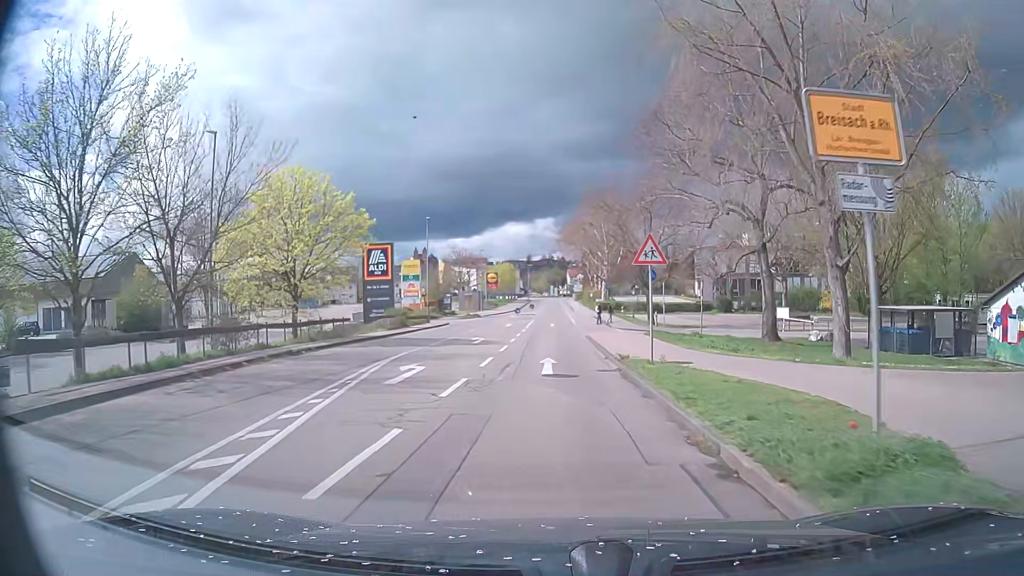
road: tertiary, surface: asphalt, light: Day
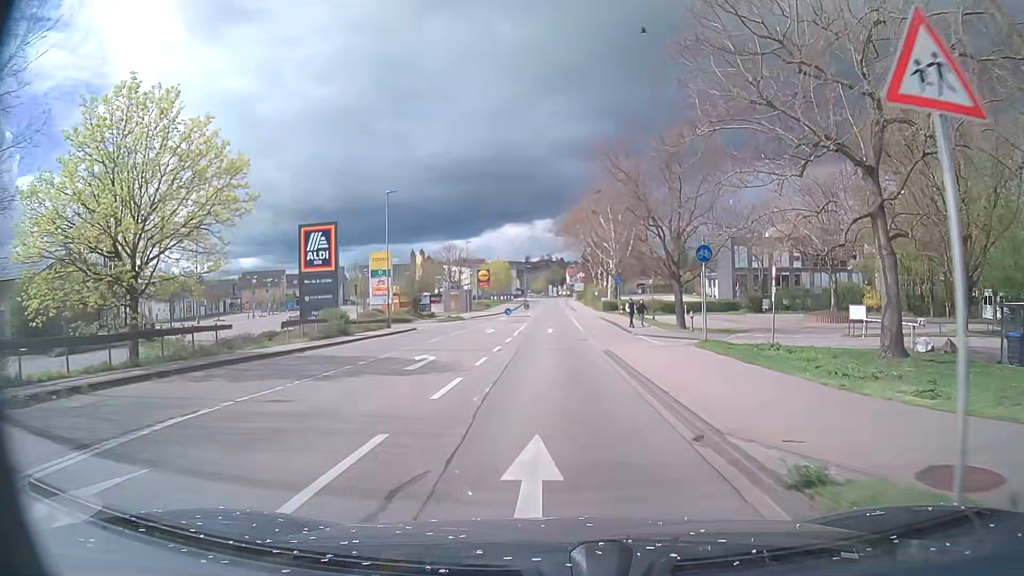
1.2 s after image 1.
(0.0, +12.5) m; 0°
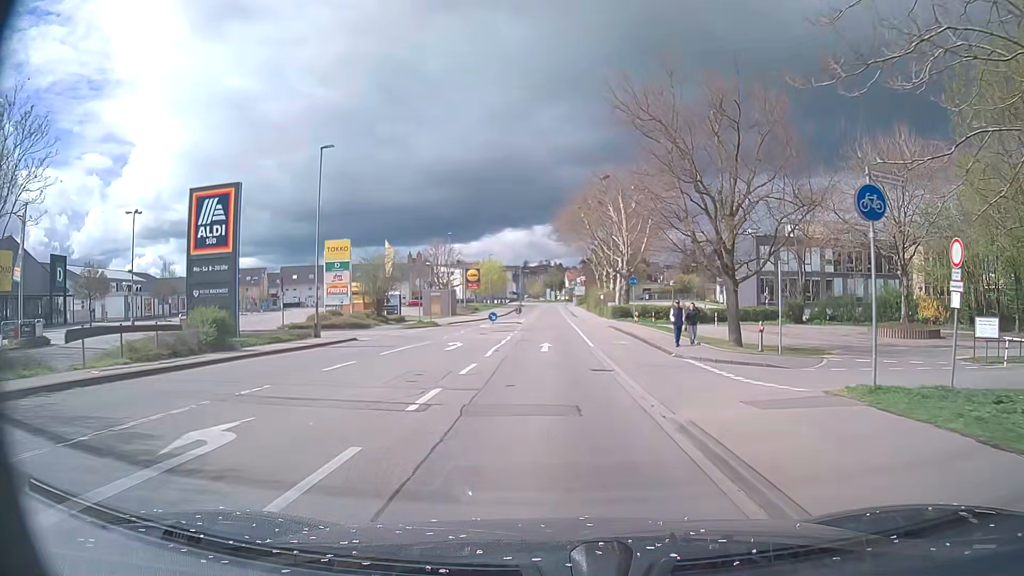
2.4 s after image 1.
(0.0, +12.2) m; 0°
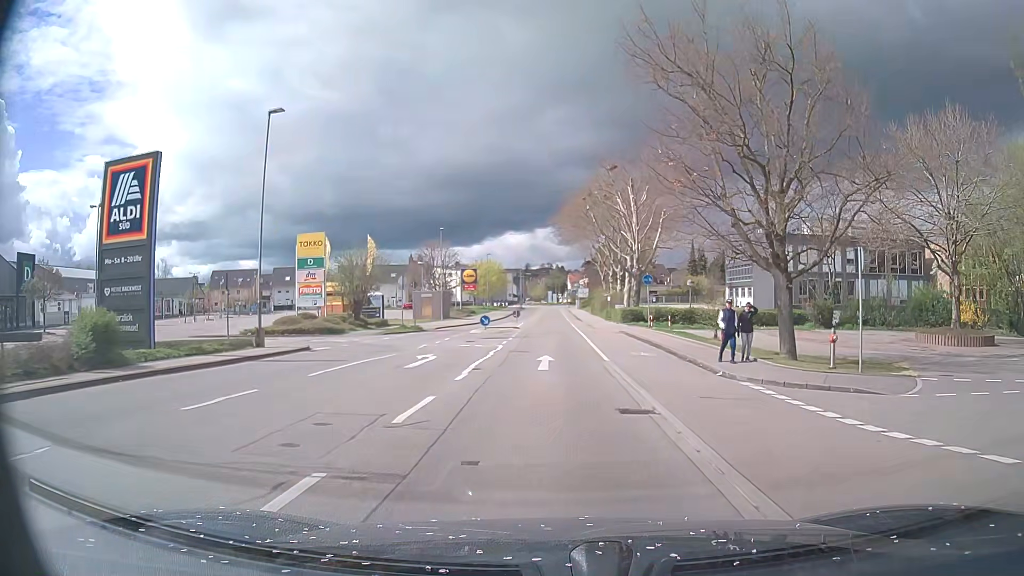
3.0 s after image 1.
(0.0, +6.1) m; 0°
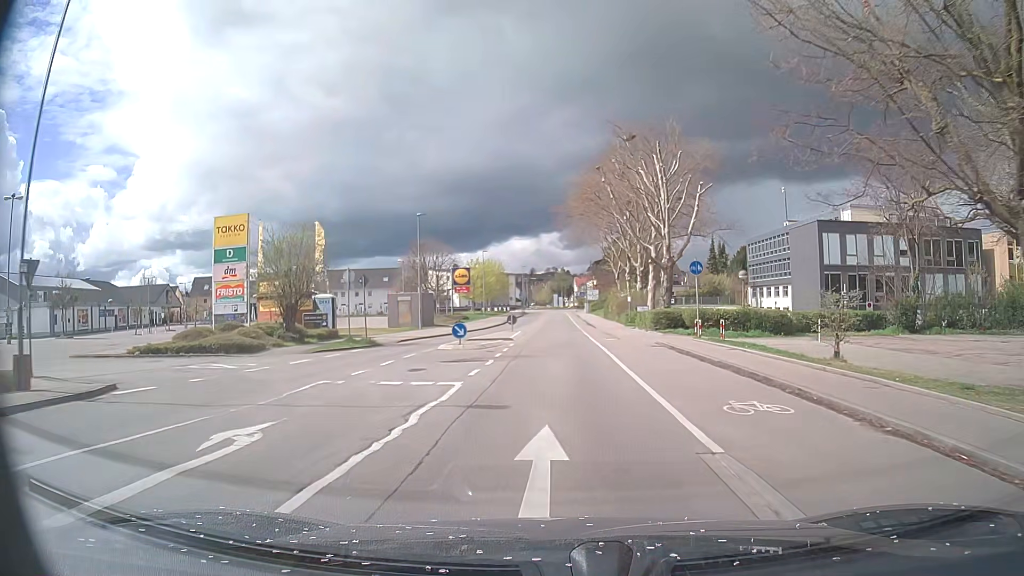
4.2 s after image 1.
(+0.1, +12.2) m; 0°
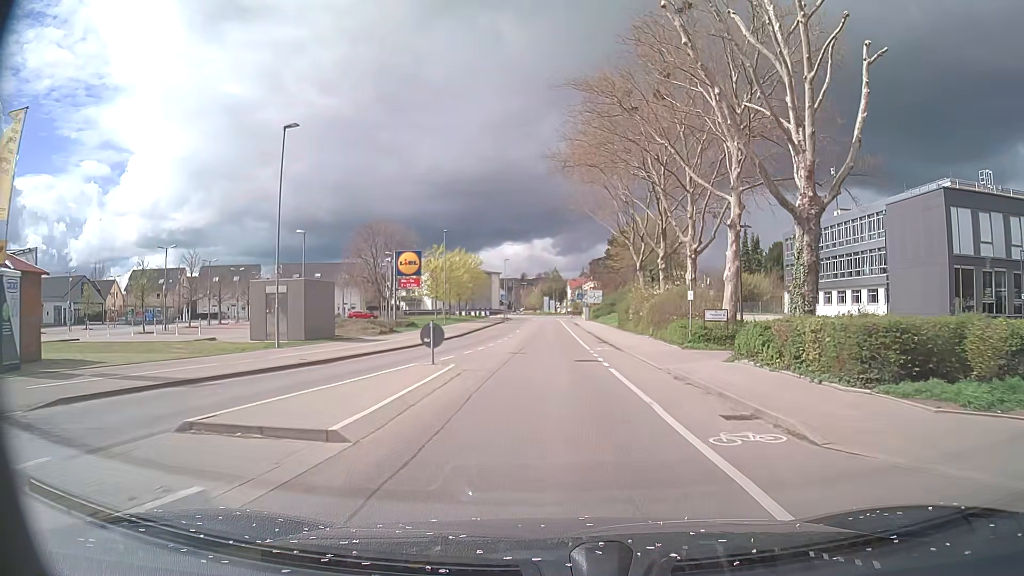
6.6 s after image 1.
(+0.1, +24.1) m; +1°
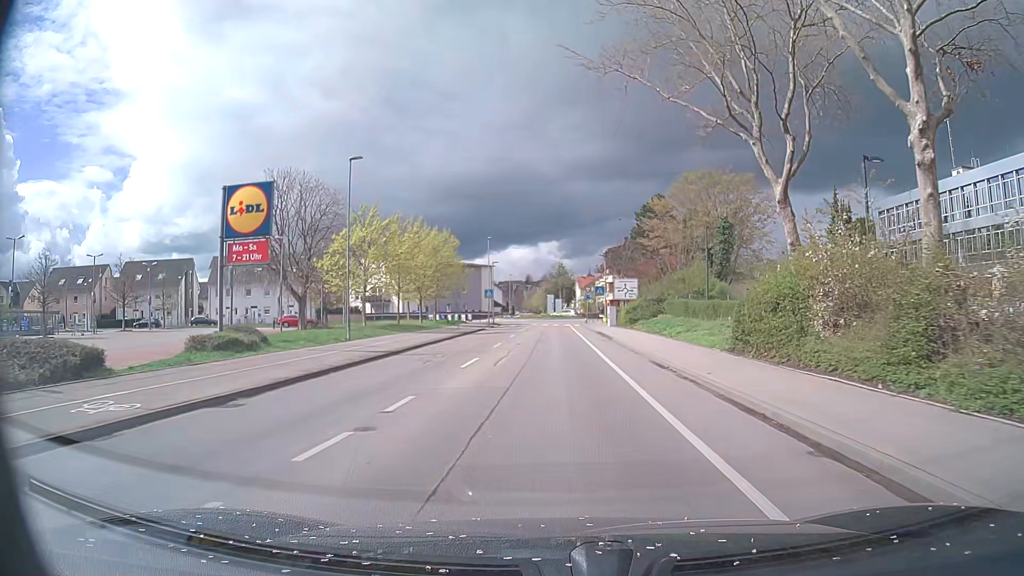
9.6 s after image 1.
(0.0, +29.2) m; 0°
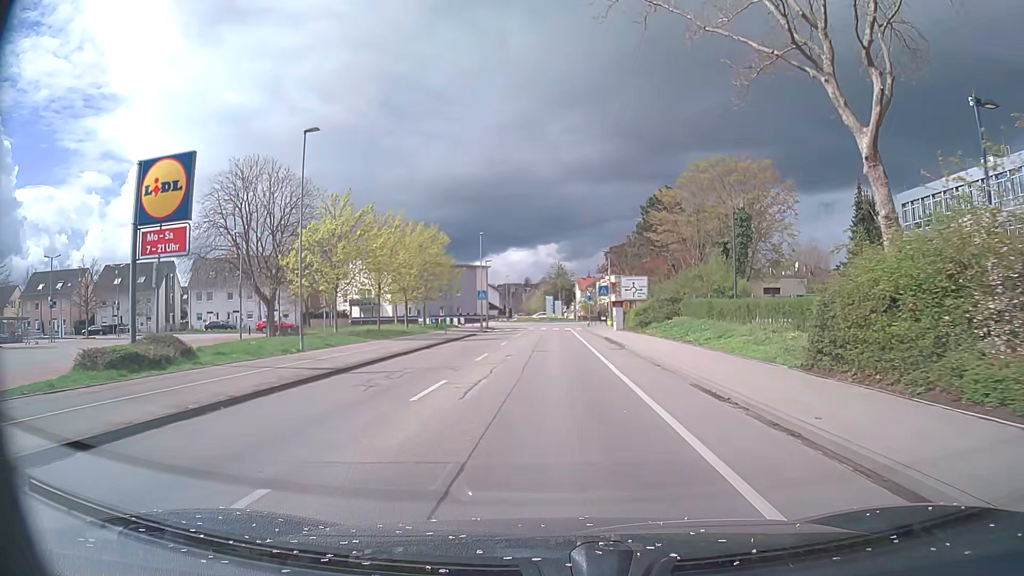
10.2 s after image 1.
(0.0, +5.7) m; 0°
